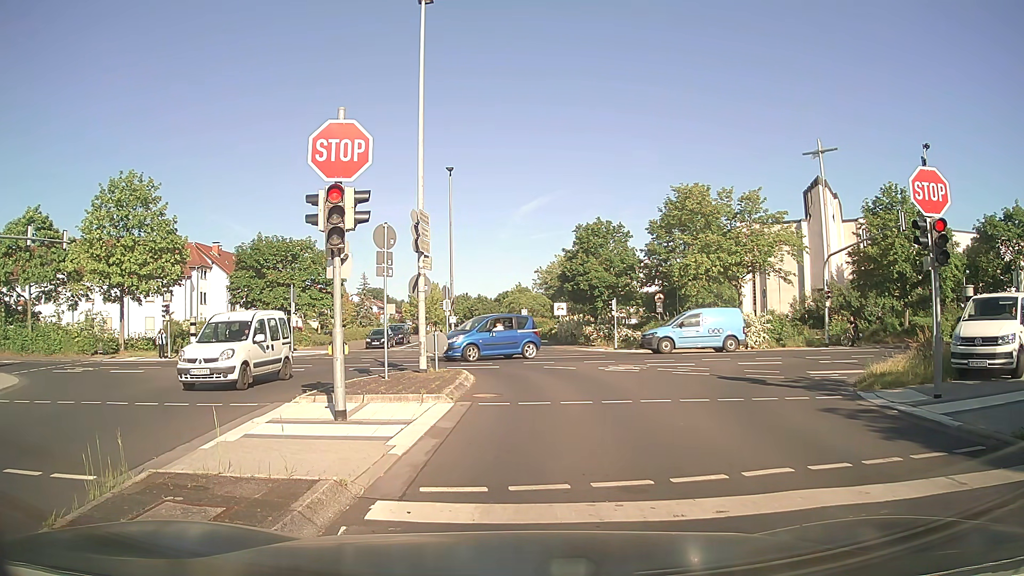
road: residential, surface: asphalt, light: Day
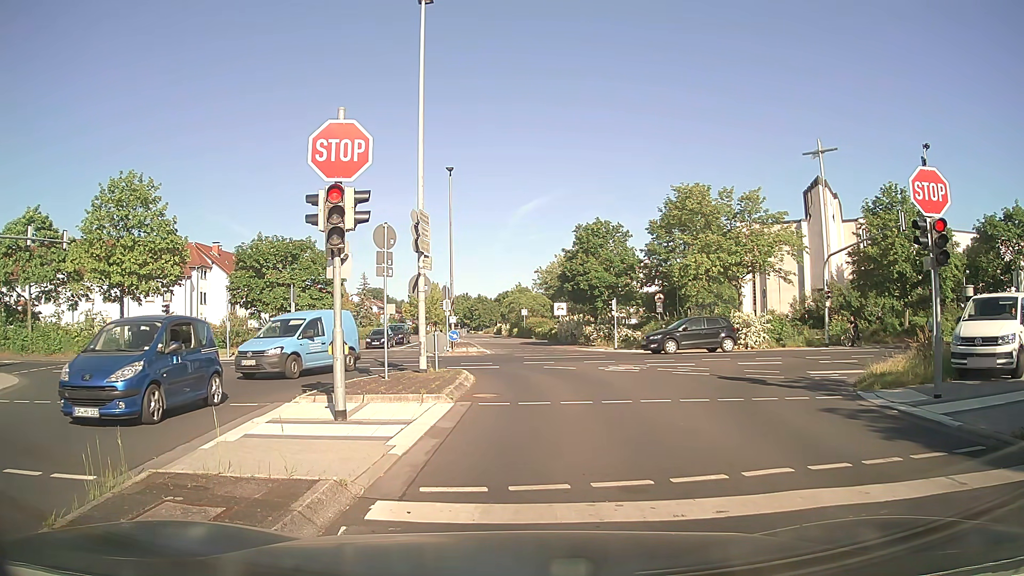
(0.0, 0.0) m; 0°
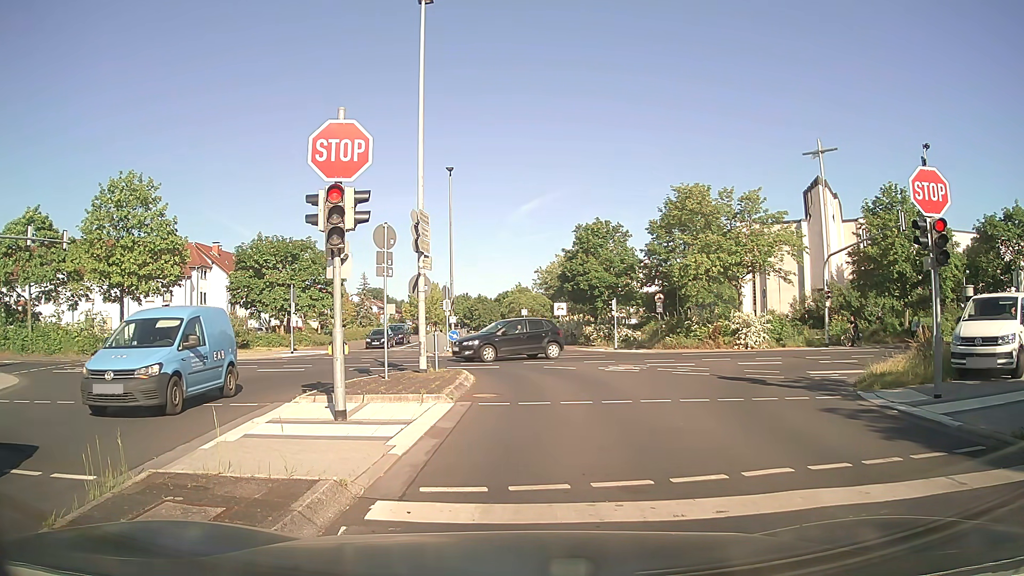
(0.0, 0.0) m; 0°
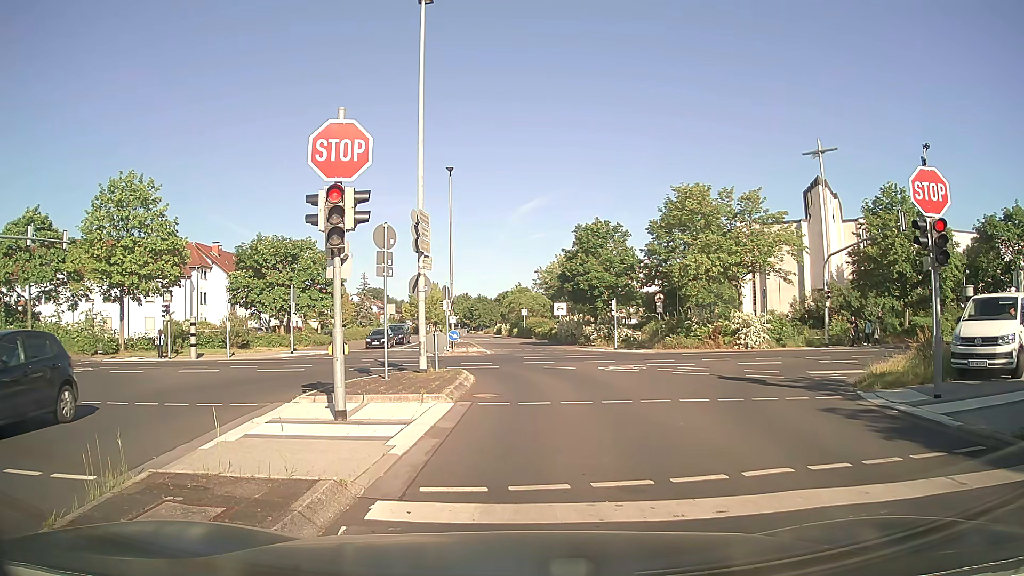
(0.0, 0.0) m; 0°
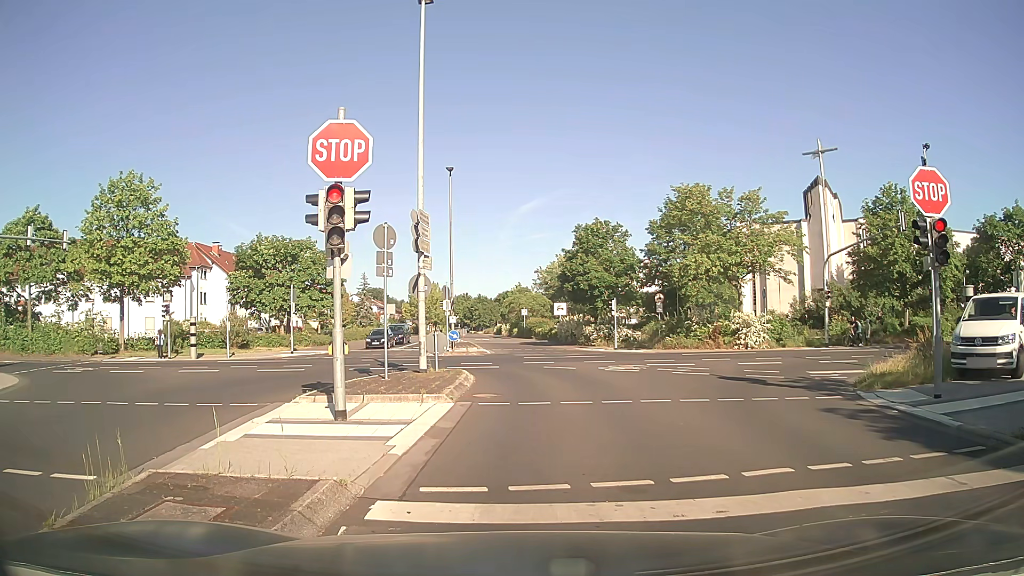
(0.0, 0.0) m; 0°
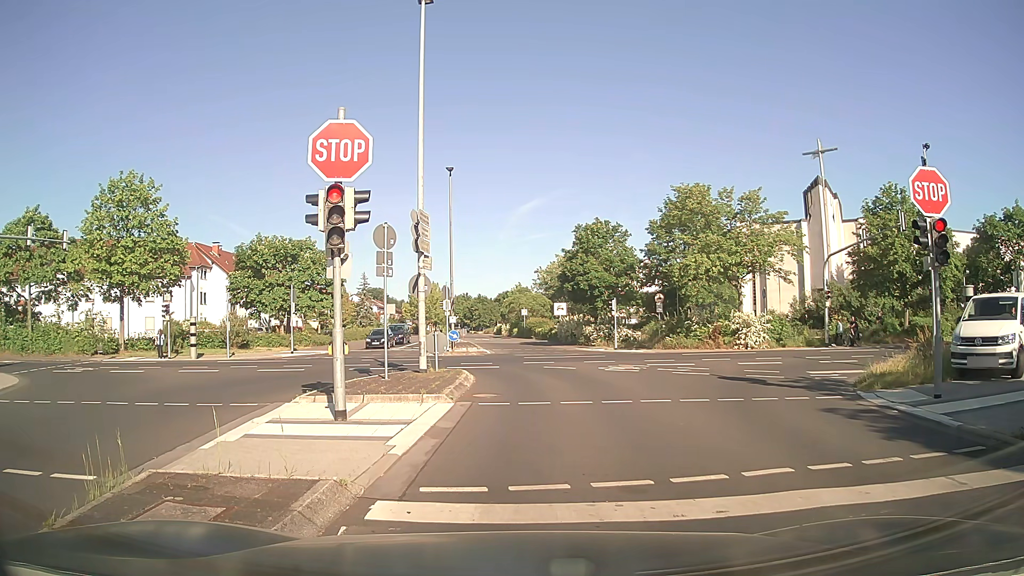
(0.0, 0.0) m; 0°
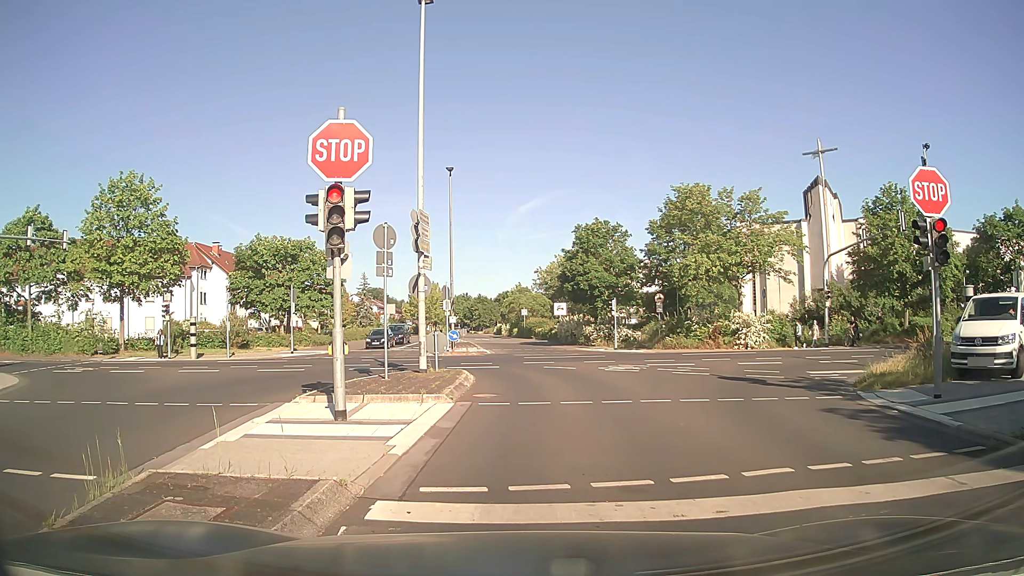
(0.0, 0.0) m; 0°
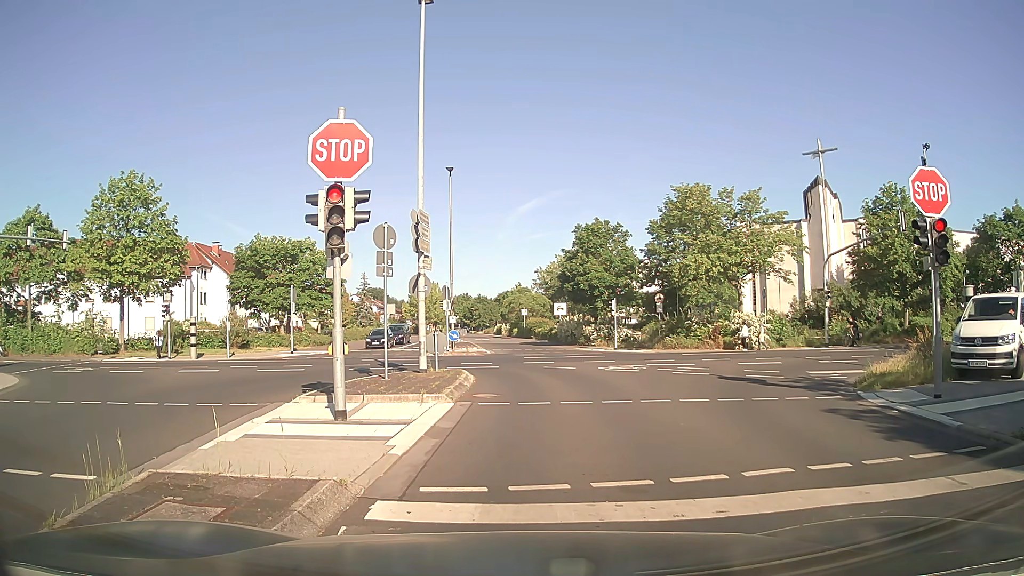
(0.0, 0.0) m; 0°
(0, +10) (0, +20) (-5, +28) (-14, +32) (-24, +33) (-34, +33) (-44, +32) (-54, +32) (-64, +31) (-74, +30) m
